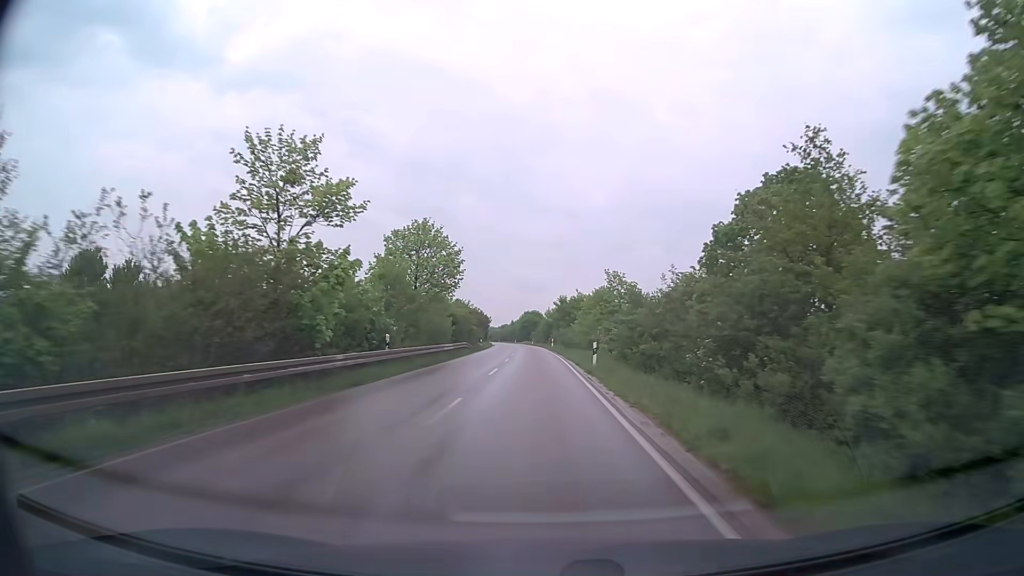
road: secondary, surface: asphalt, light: Day
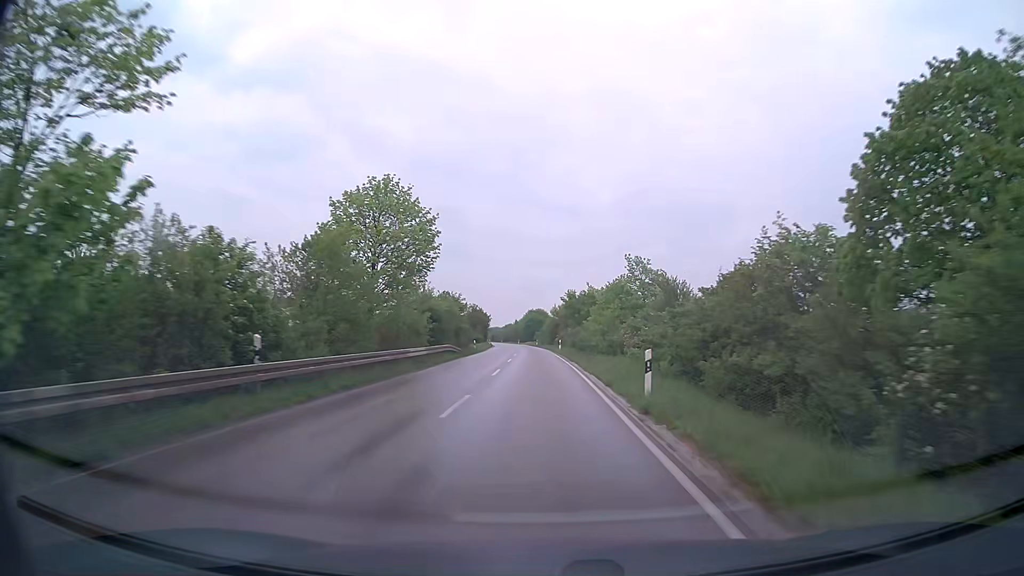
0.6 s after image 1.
(0.0, +11.6) m; 0°
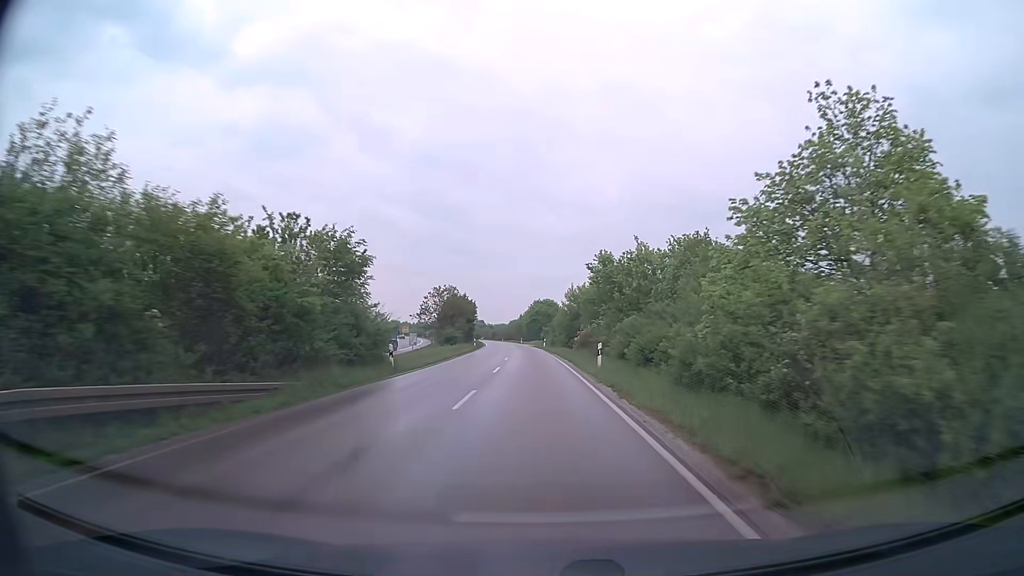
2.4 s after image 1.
(-0.3, +34.9) m; -1°
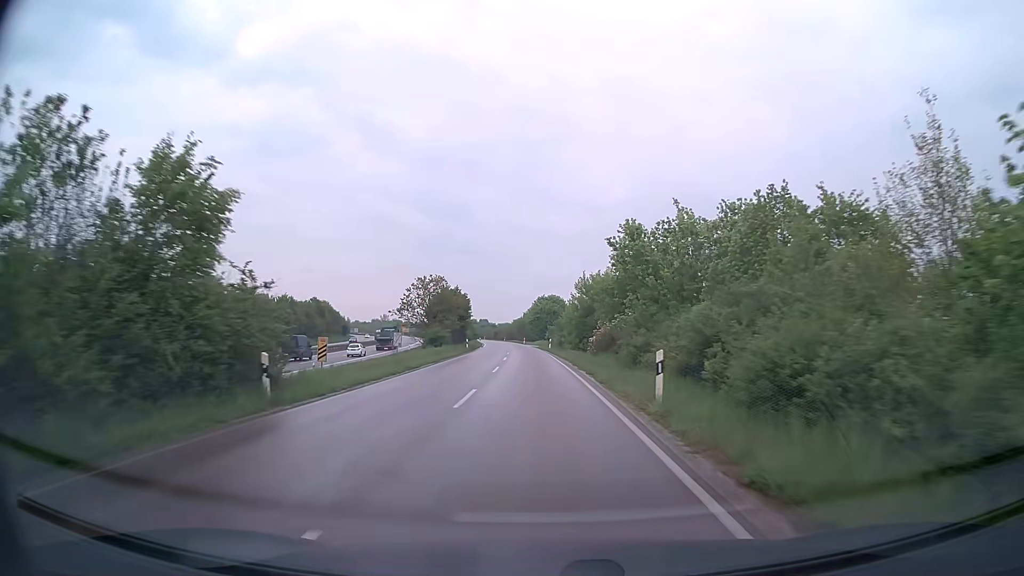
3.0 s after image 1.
(0.0, +11.6) m; 0°
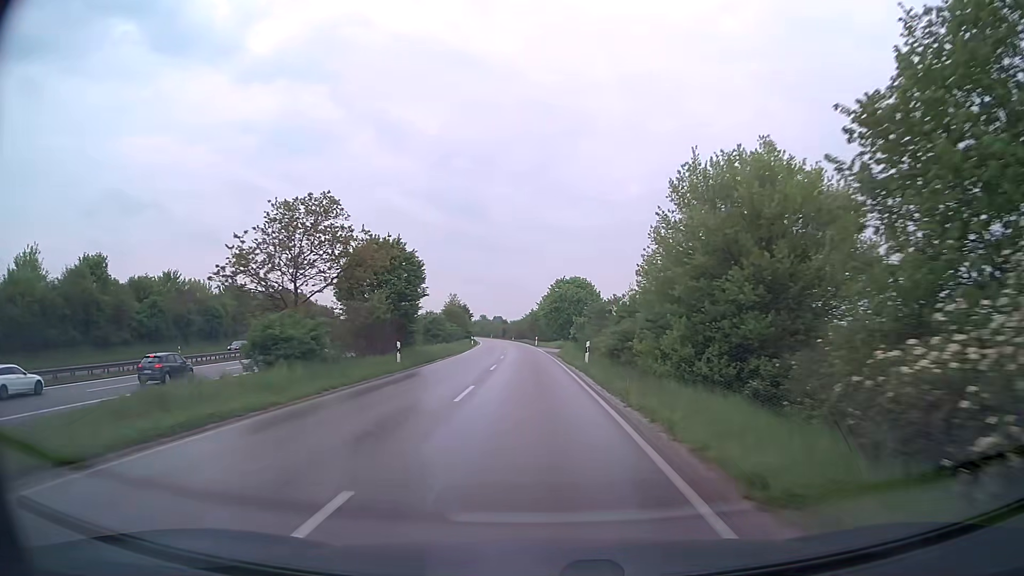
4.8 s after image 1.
(-0.4, +35.0) m; -1°
